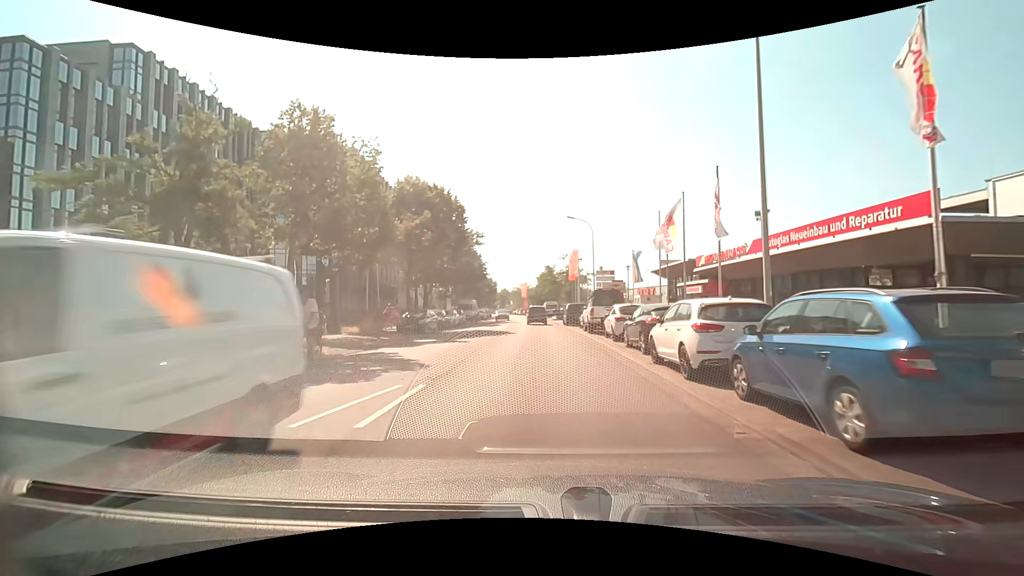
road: tertiary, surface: asphalt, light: Day
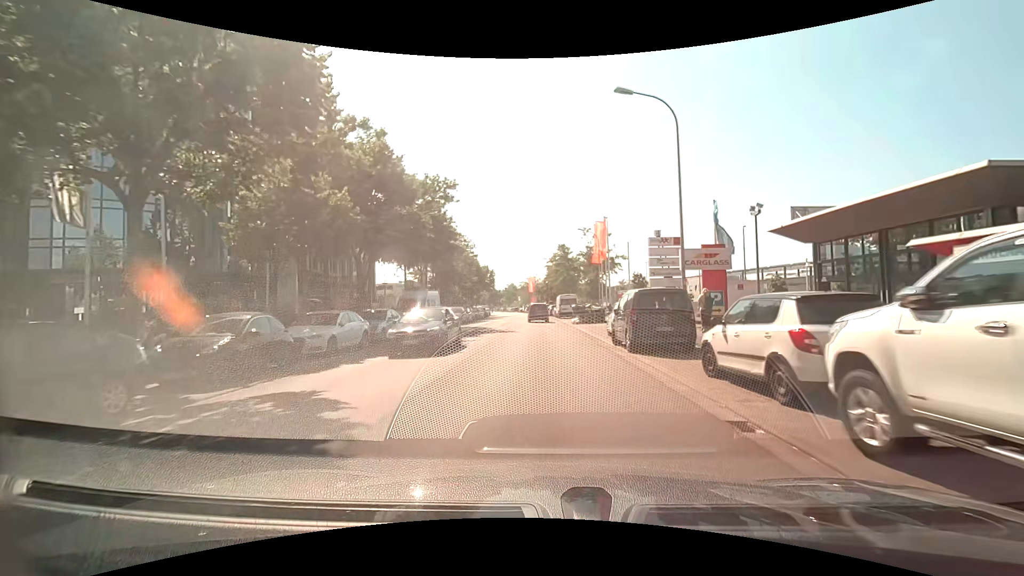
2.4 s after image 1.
(-0.4, +25.1) m; -1°
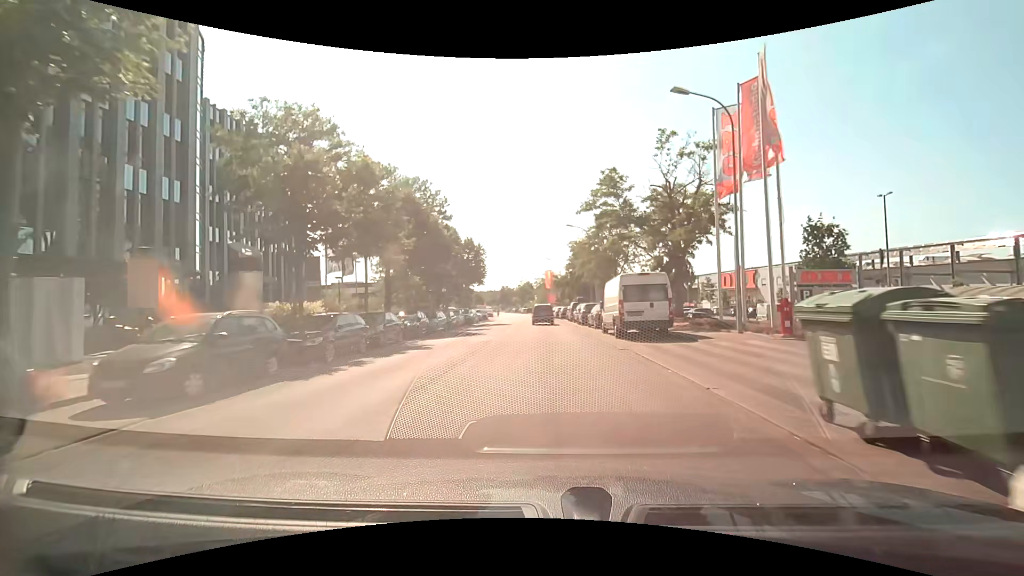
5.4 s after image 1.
(-0.5, +33.8) m; -2°
